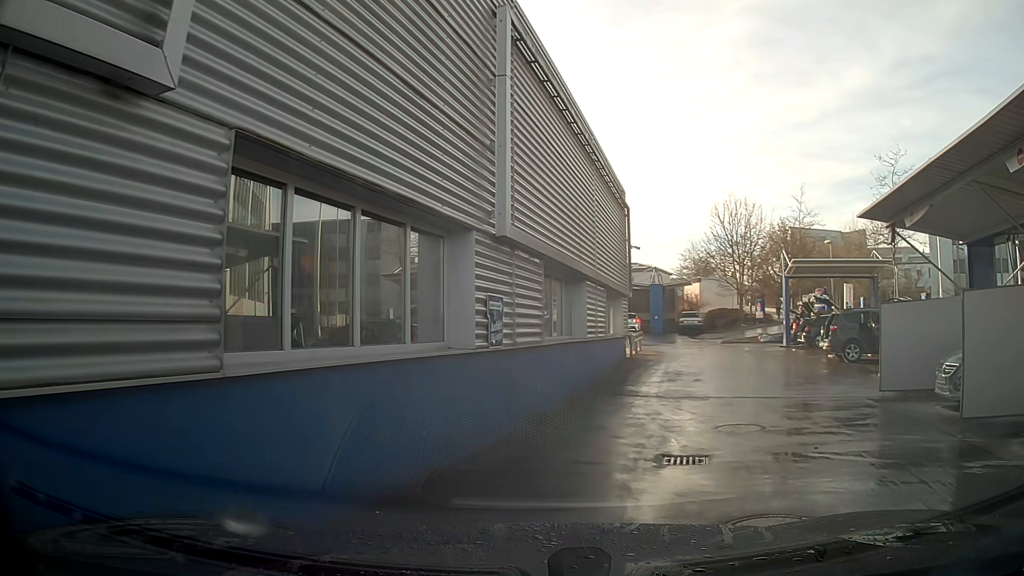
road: service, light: Day
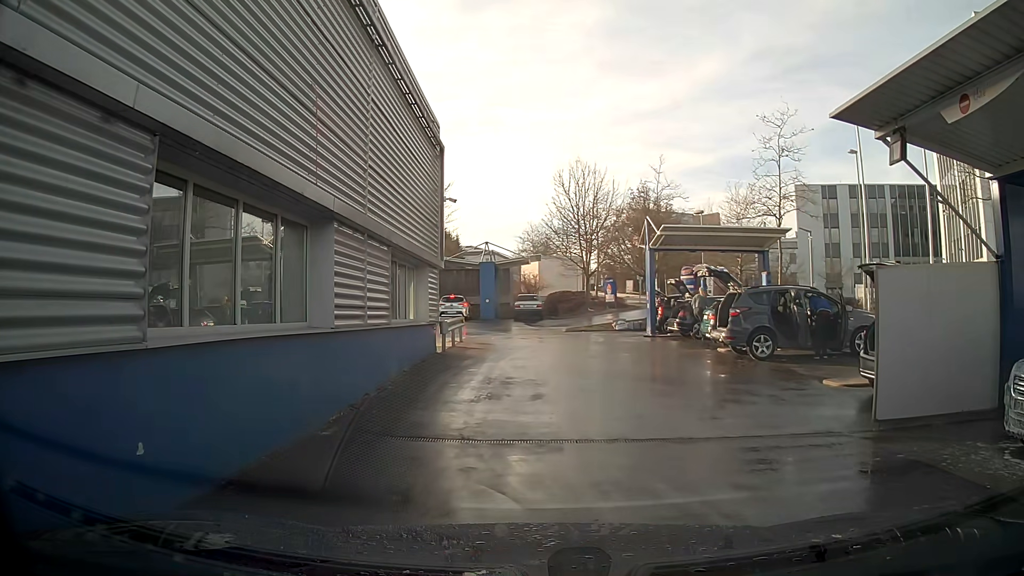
(+0.5, +6.5) m; +11°
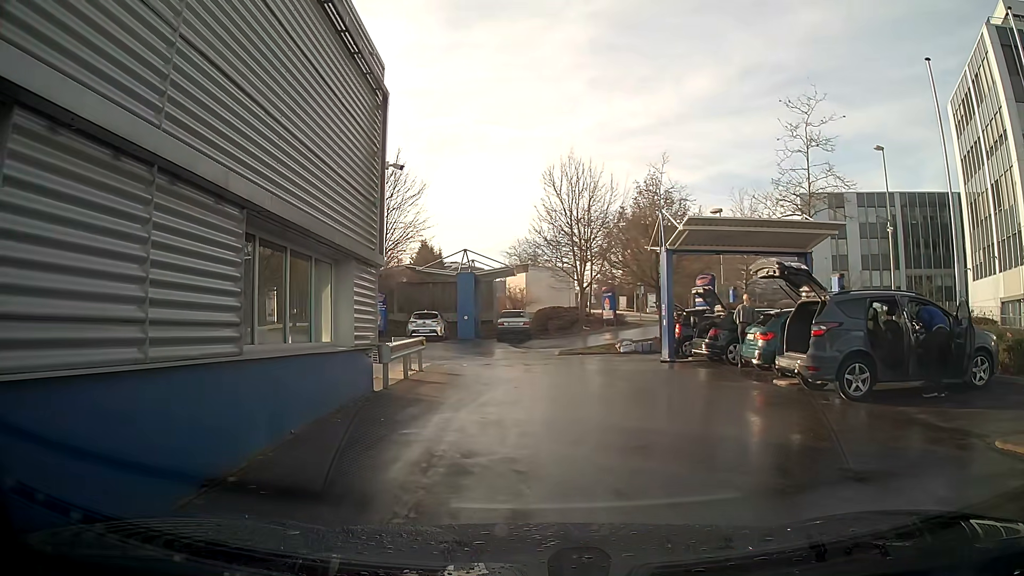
(0.0, +5.4) m; +1°
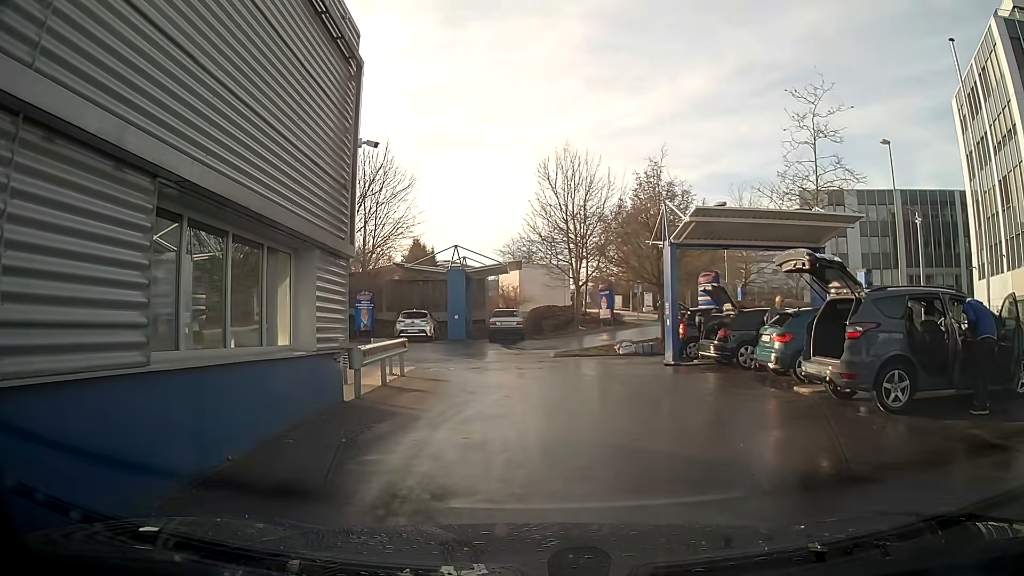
(0.0, +1.5) m; 0°
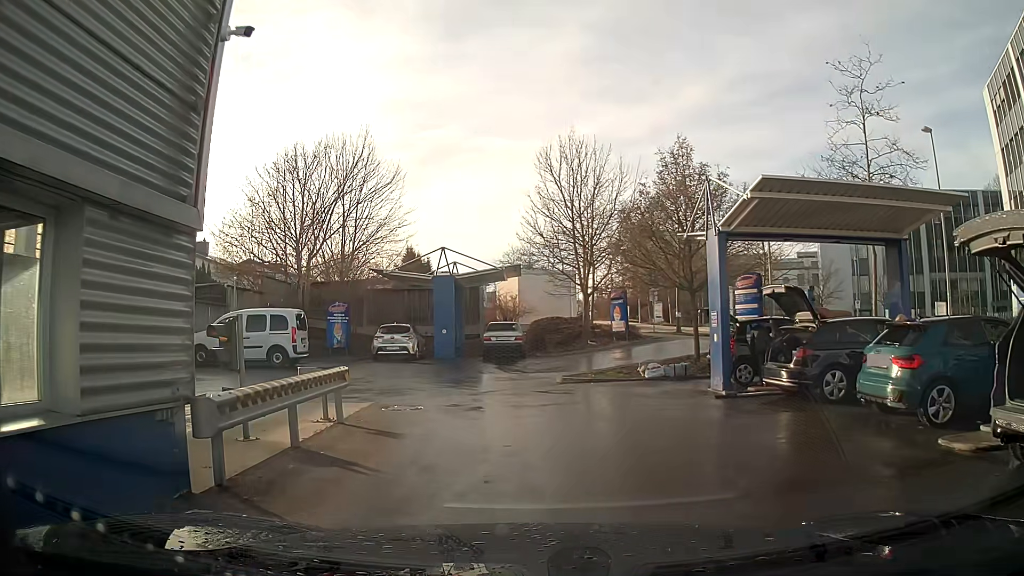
(+0.1, +4.8) m; 0°
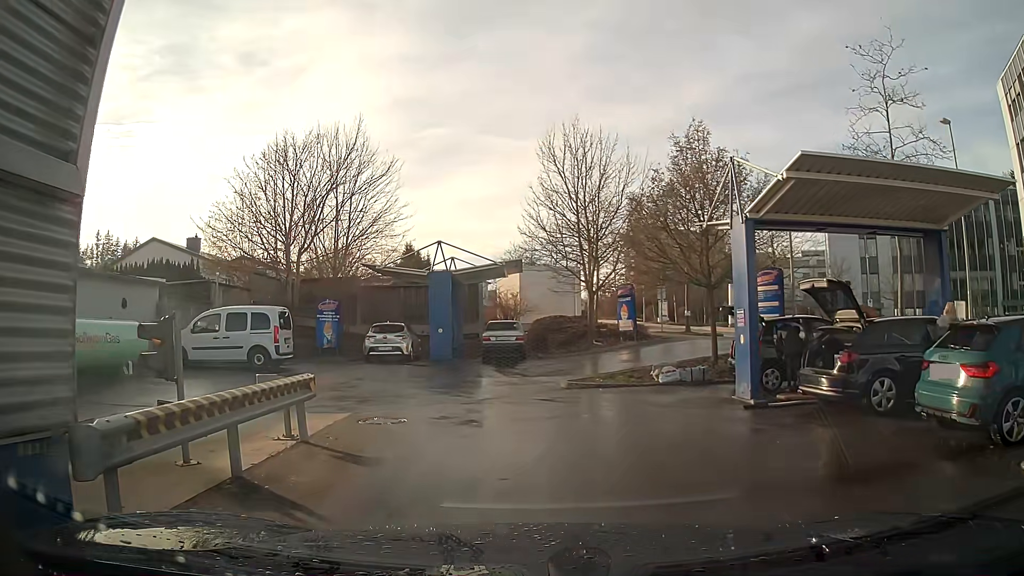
(0.0, +1.6) m; 0°
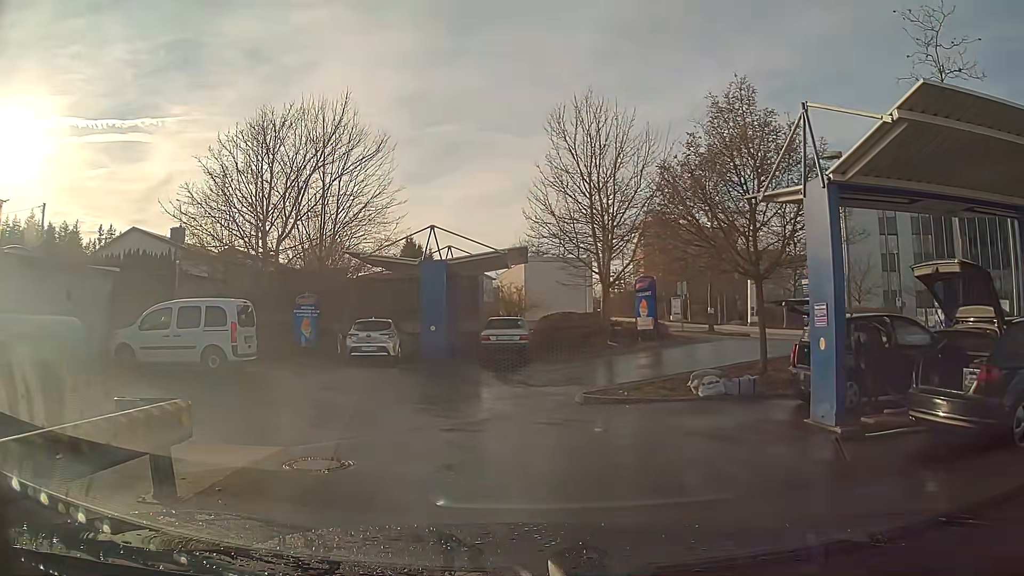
(0.0, +3.2) m; -1°
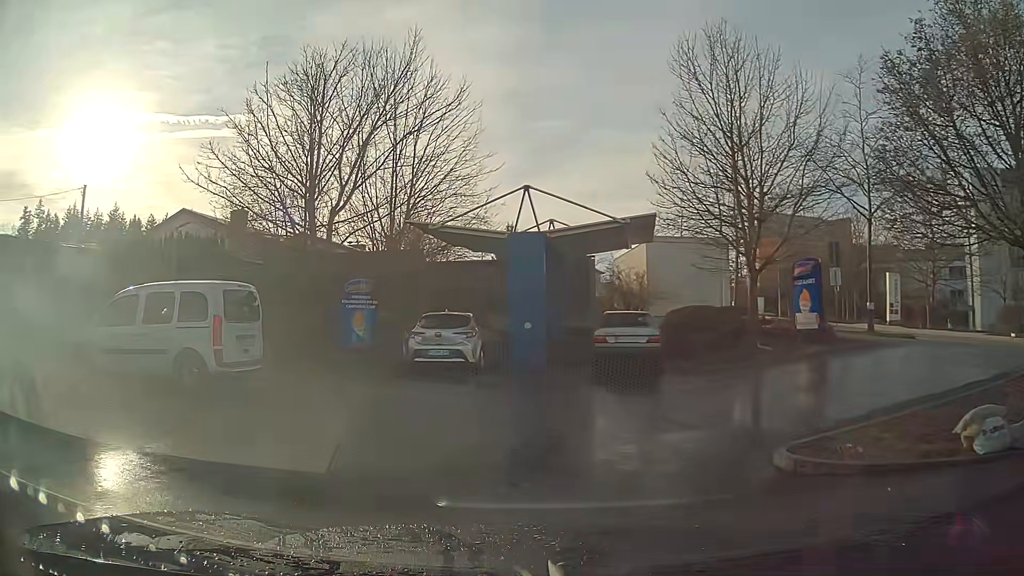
(-0.4, +5.8) m; -11°
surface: asphalt
(+1, +10) (+11, +13) (+18, +8) (+19, -2) (+21, -11) (+23, -21) (+25, -31) (+28, -41) (+31, -50) (+35, -59) m
